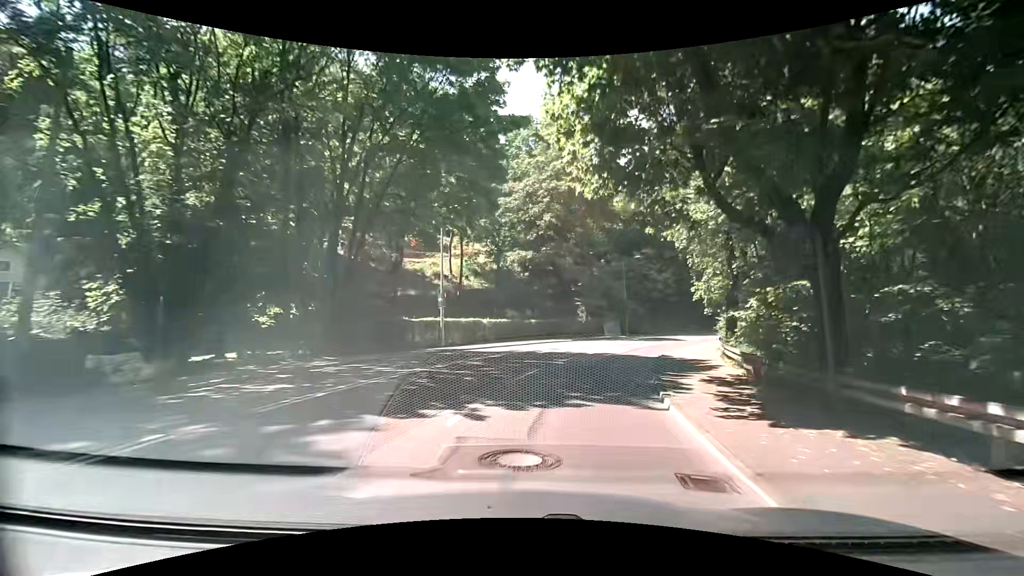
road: secondary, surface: asphalt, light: Day
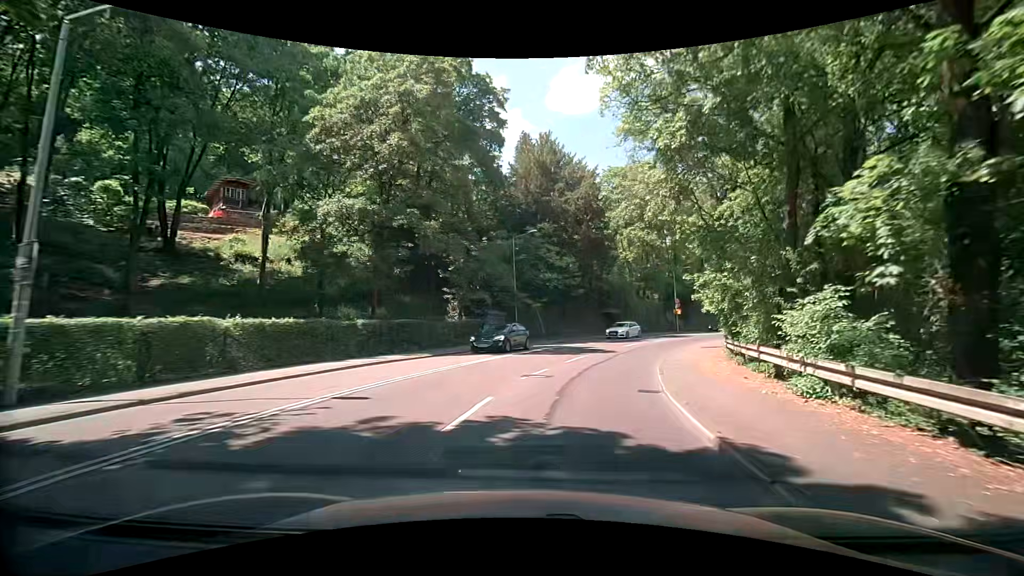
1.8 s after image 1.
(+2.3, +17.3) m; +15°
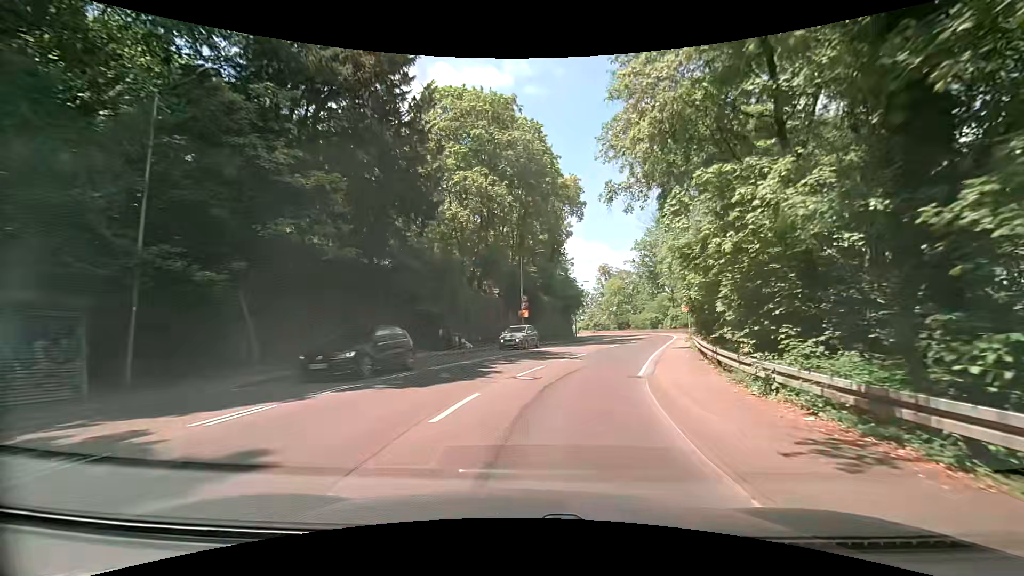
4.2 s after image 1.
(+4.3, +23.0) m; +20°
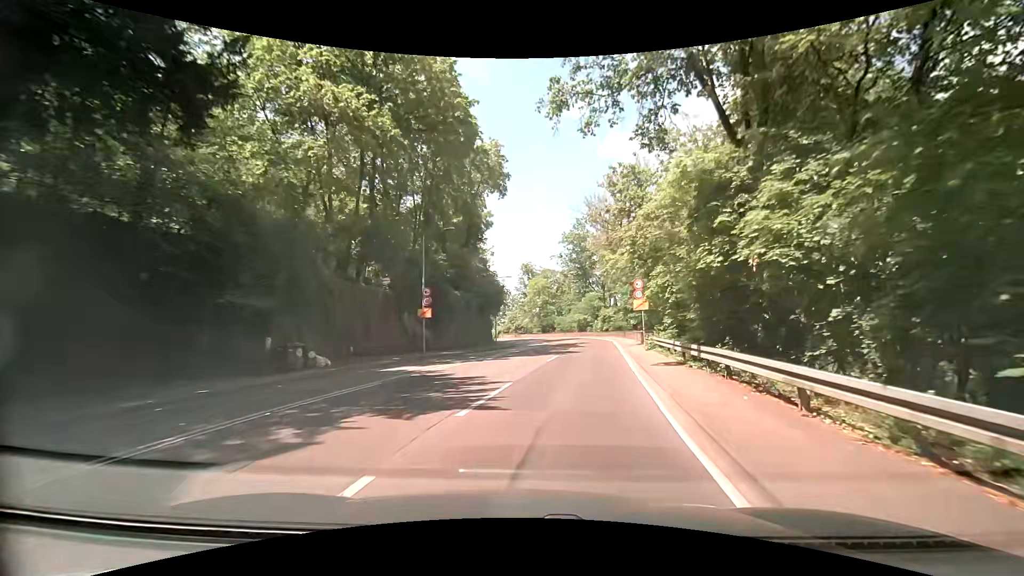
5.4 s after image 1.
(+1.0, +11.6) m; +9°
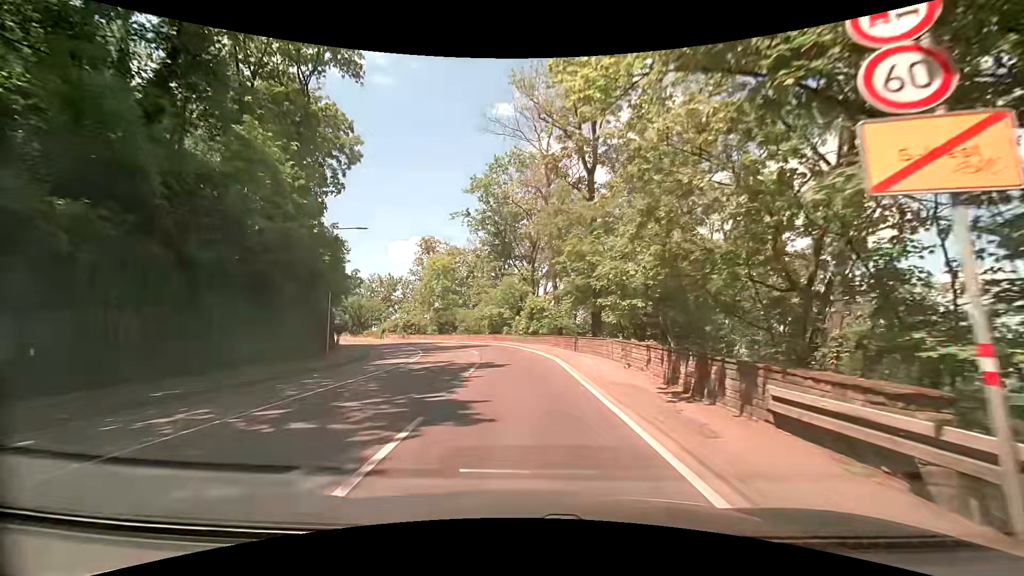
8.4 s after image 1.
(+4.0, +28.2) m; +10°
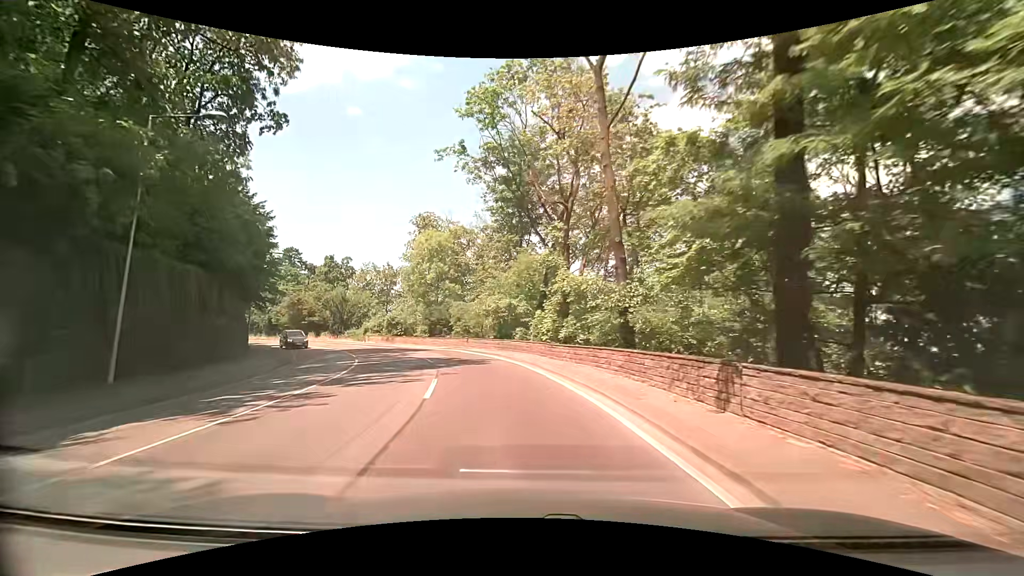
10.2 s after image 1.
(-0.1, +18.1) m; -2°
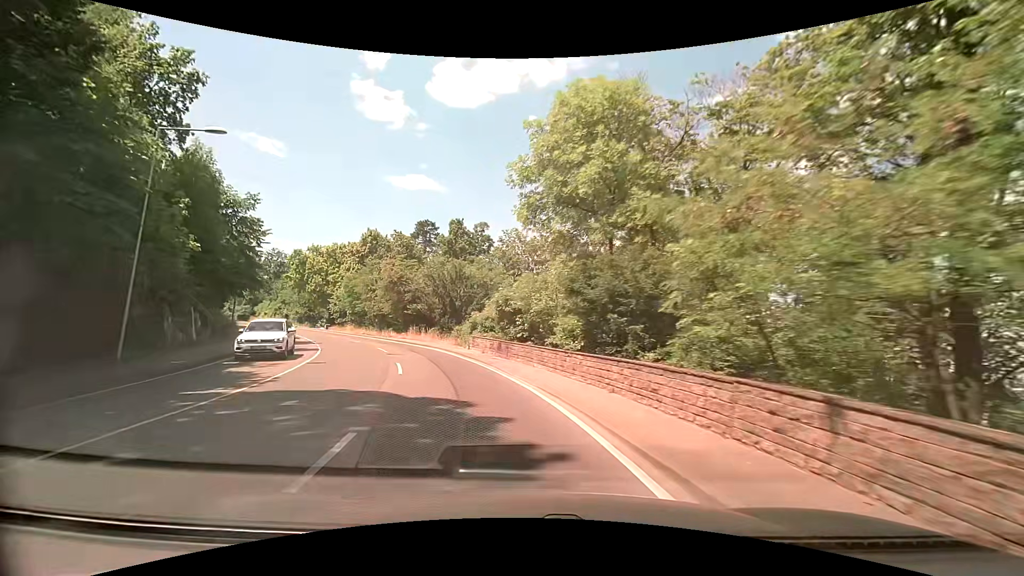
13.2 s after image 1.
(-4.6, +31.3) m; -19°
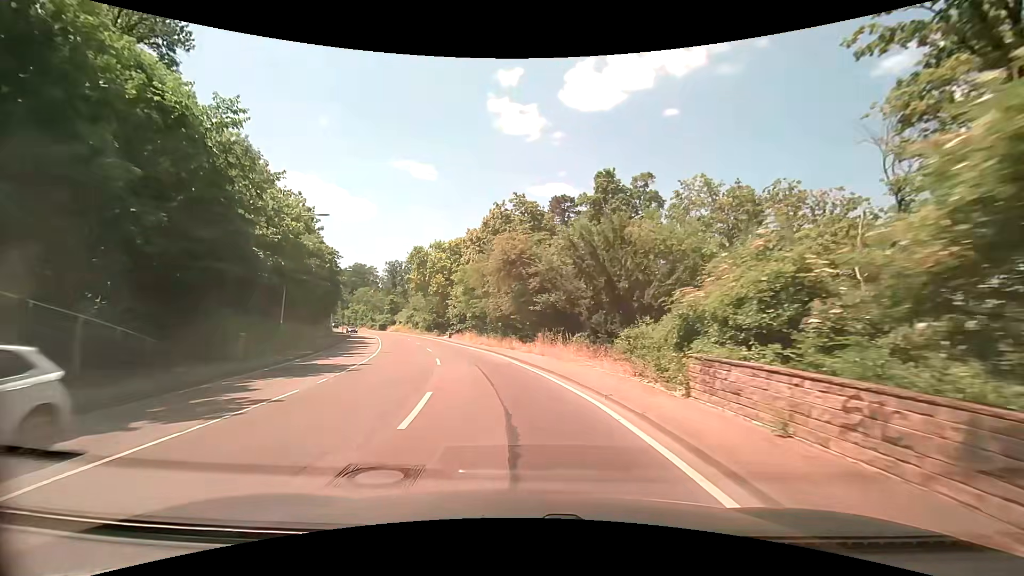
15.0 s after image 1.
(-3.2, +19.6) m; -18°
(0, +10) (-2, +20) (-4, +30) (-6, +39) (-9, +49) (-12, +59) (-15, +68) (-18, +77) (-22, +87) (-26, +96) m
